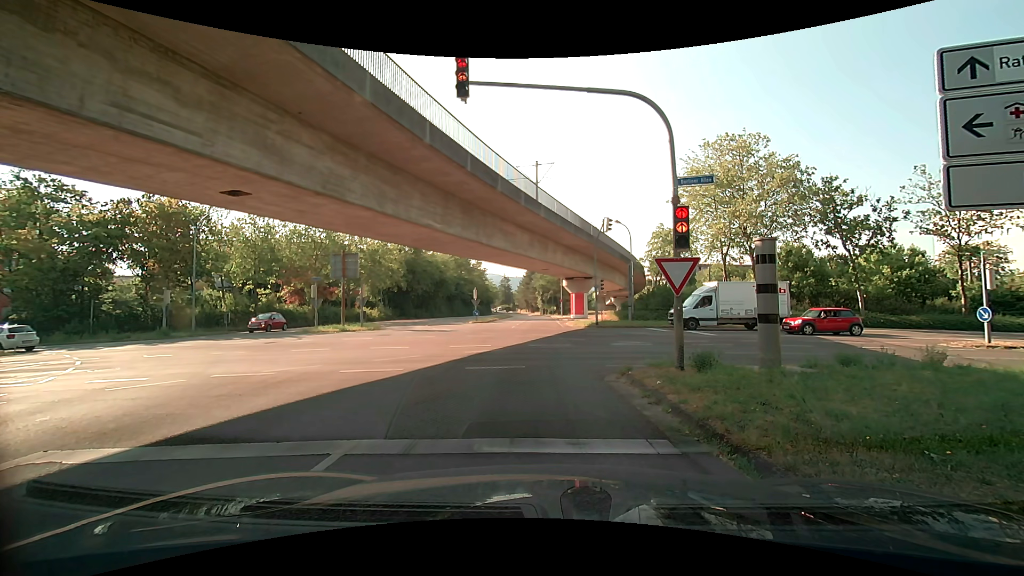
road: tertiary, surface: asphalt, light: Day
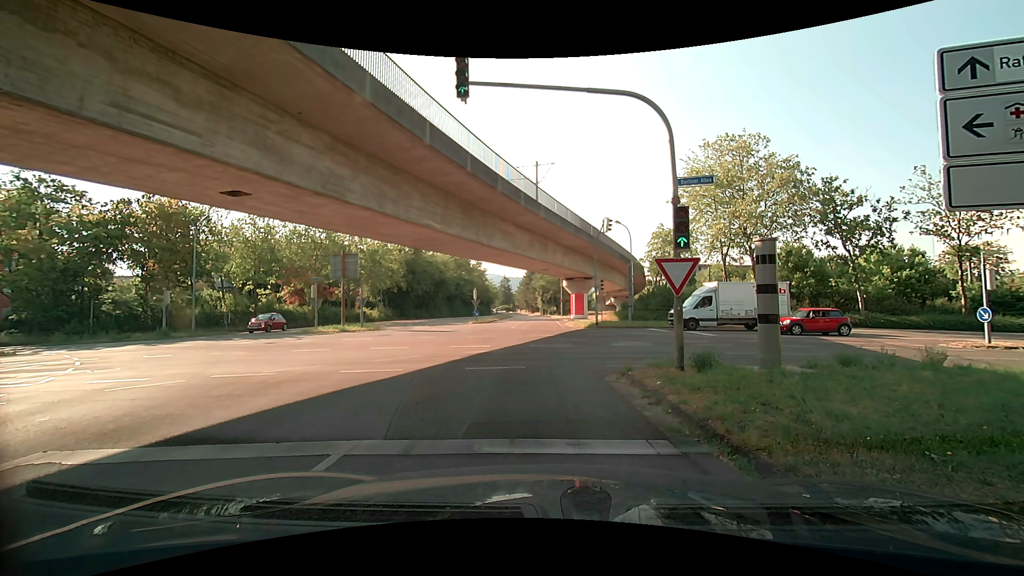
(0.0, 0.0) m; 0°
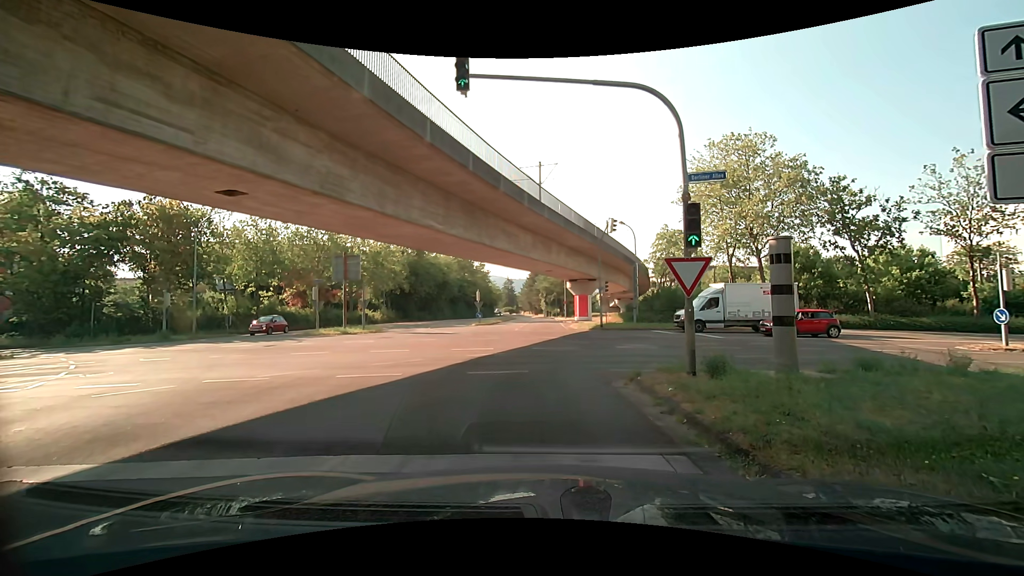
(0.0, +0.4) m; 0°
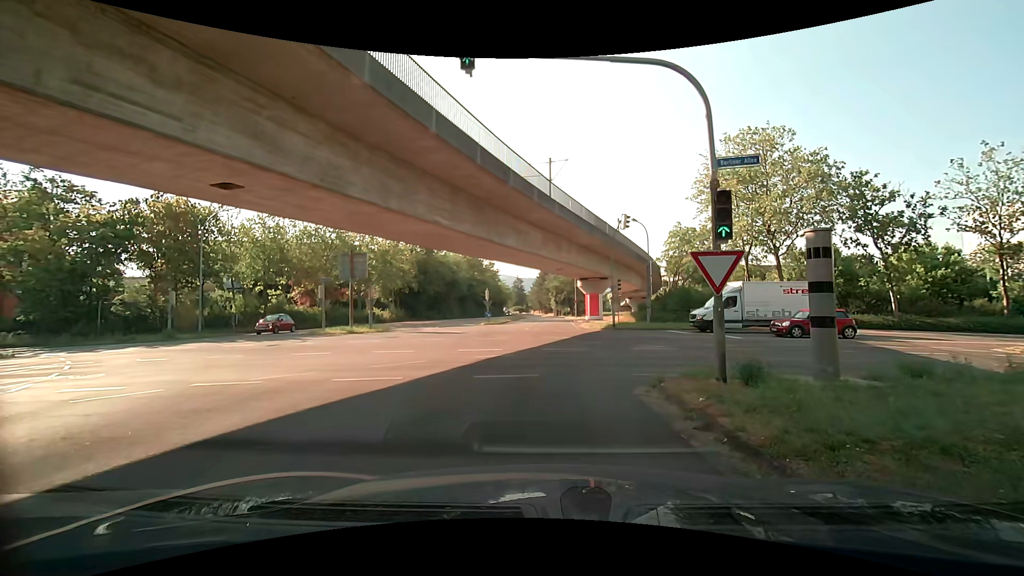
(0.0, +0.9) m; -3°
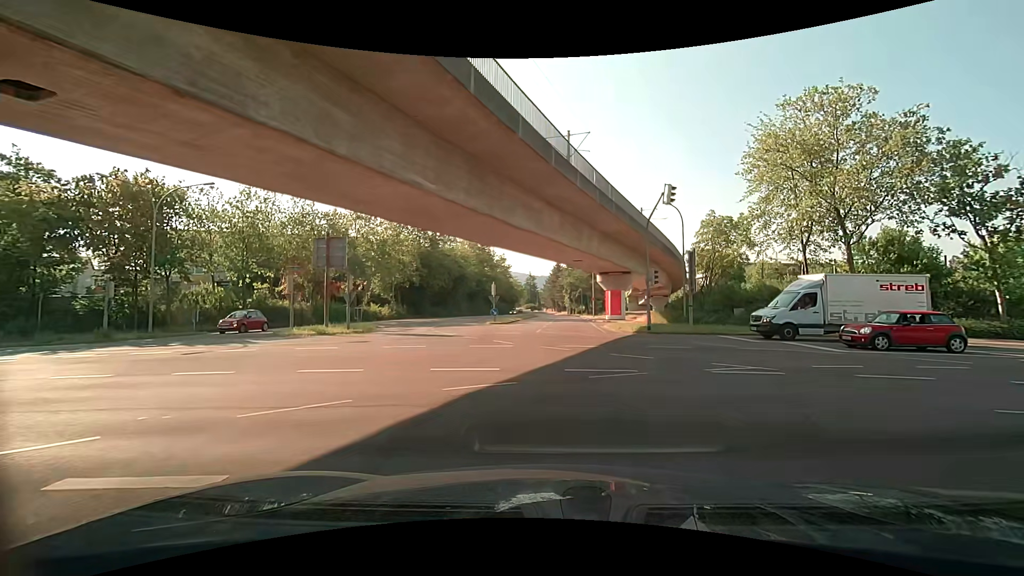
(-0.4, +6.7) m; -3°
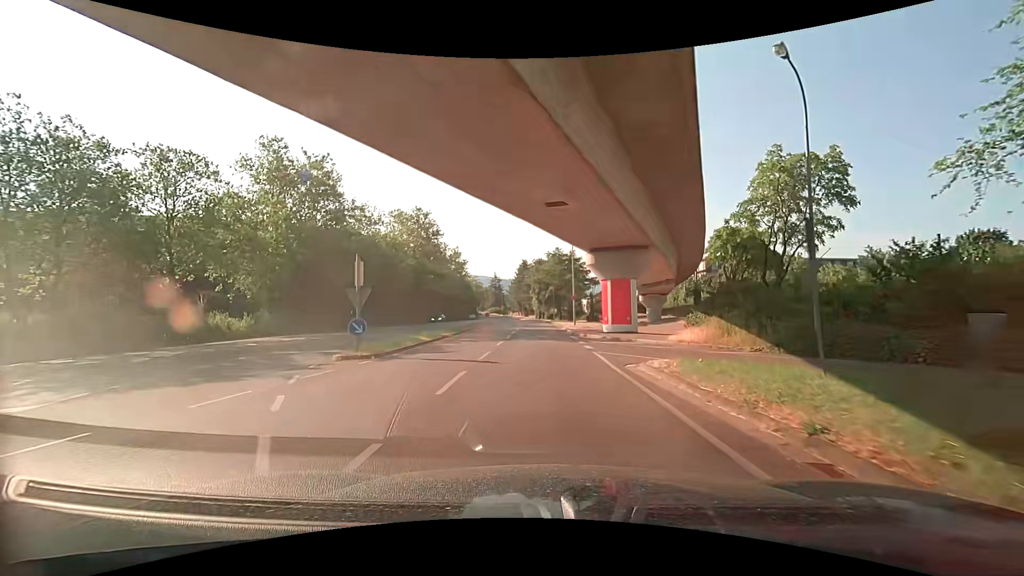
(+1.1, +23.7) m; +4°
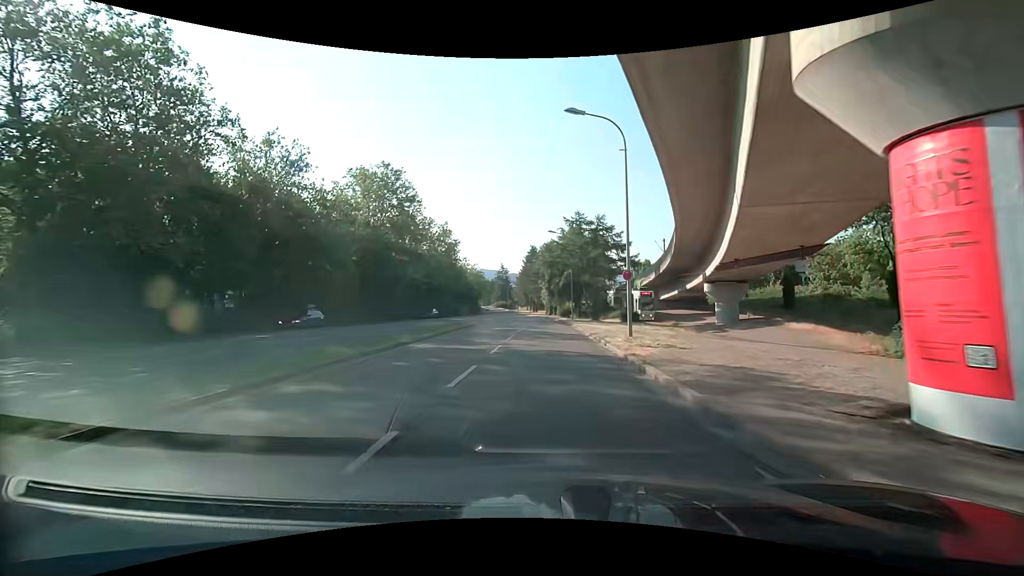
(-0.3, +23.8) m; -1°
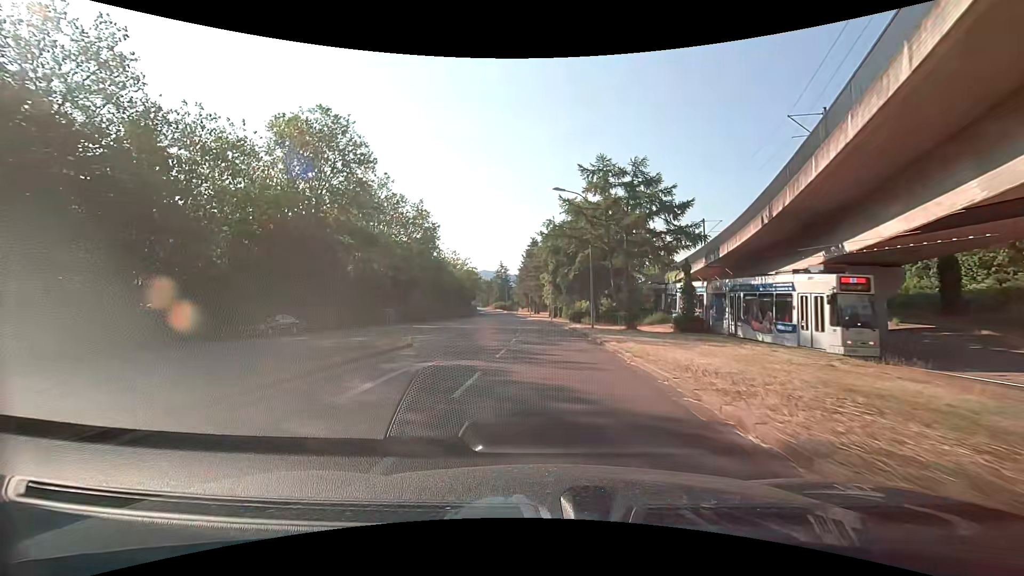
(-0.1, +18.8) m; -1°
(0, +10) (0, +20) (0, +30) (-1, +40) (-1, +50) (-2, +60) (-3, +70) (-4, +80) (-5, +90) (-7, +100) m
